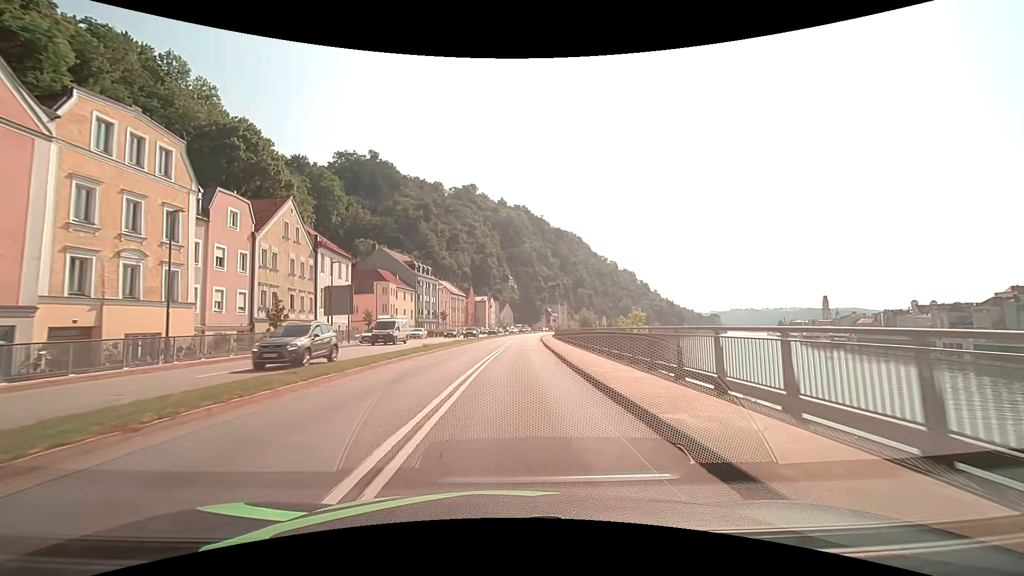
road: primary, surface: asphalt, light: Day
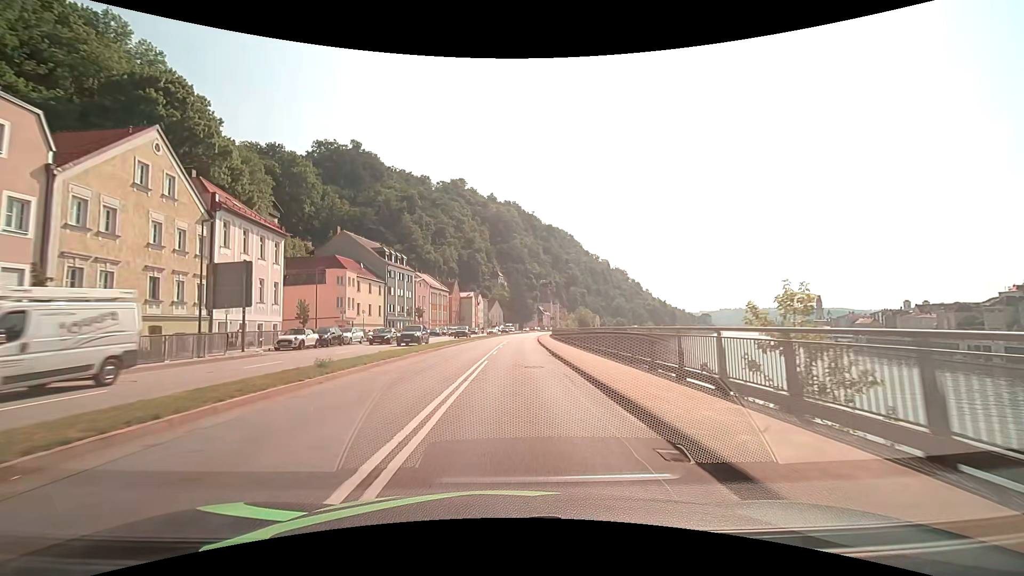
(+0.2, +15.2) m; +1°
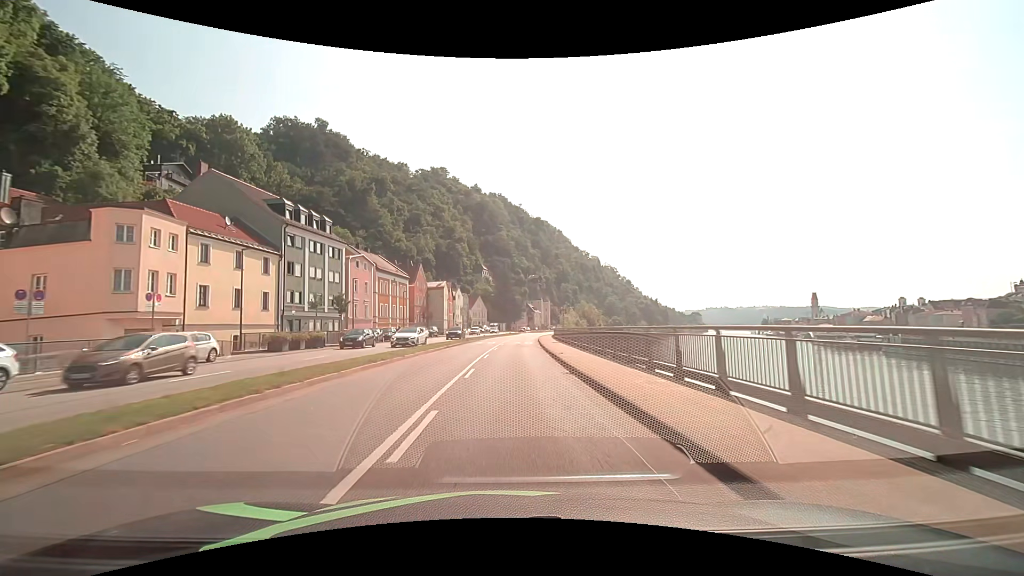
(+0.6, +30.5) m; +2°
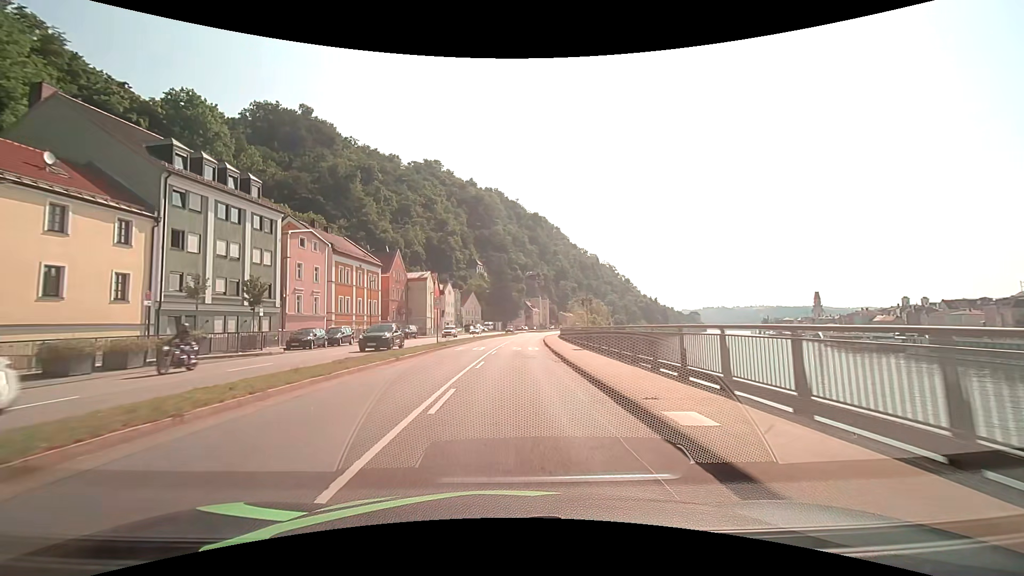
(+0.1, +15.2) m; 0°
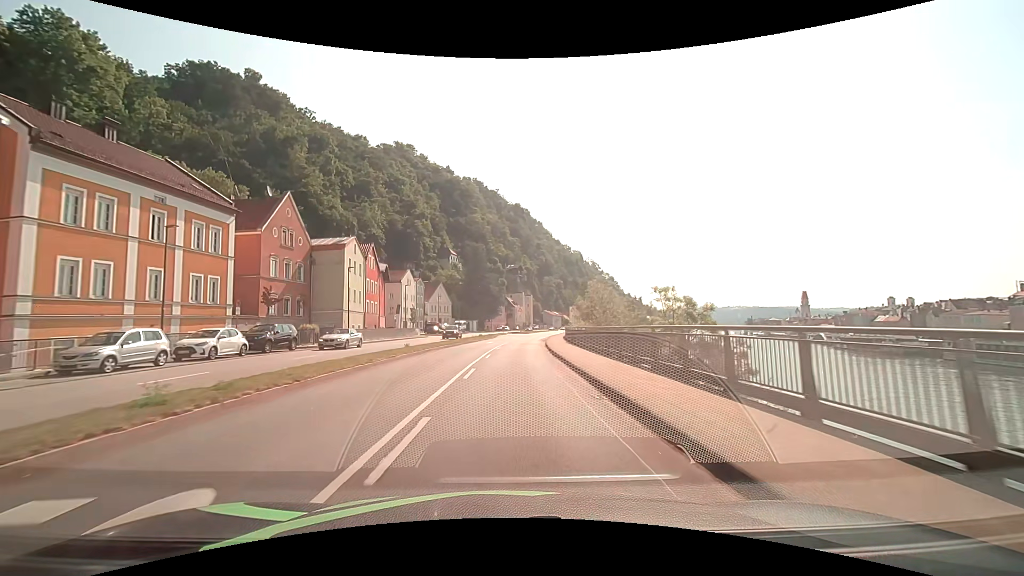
(+0.5, +30.5) m; +2°
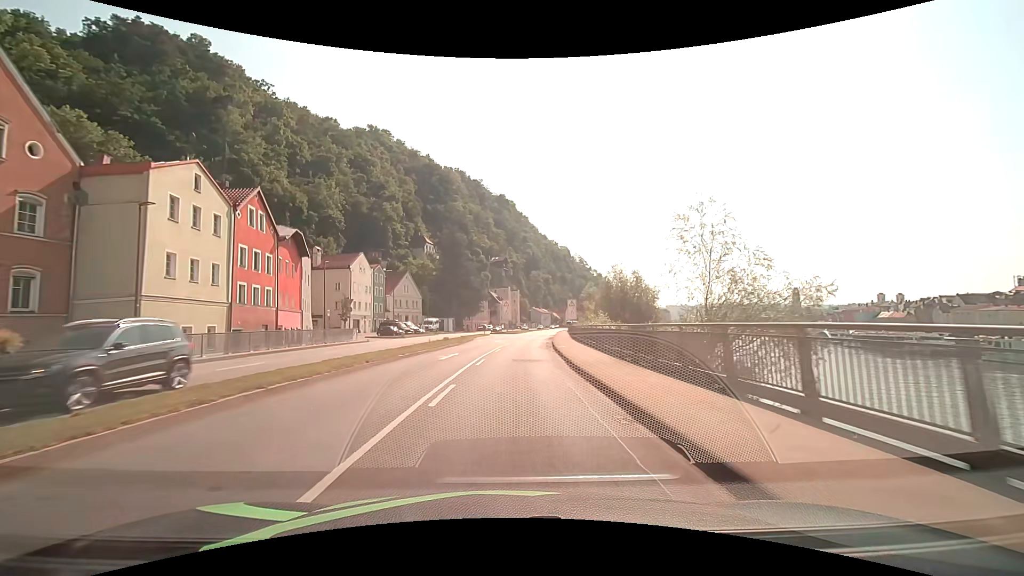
(+0.4, +22.9) m; +2°
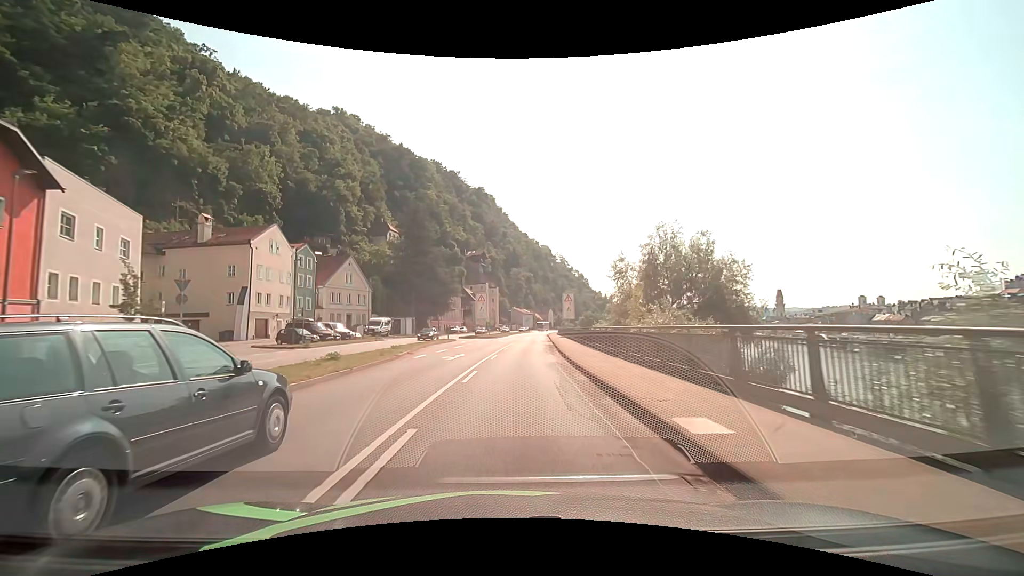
(+0.4, +22.9) m; +2°
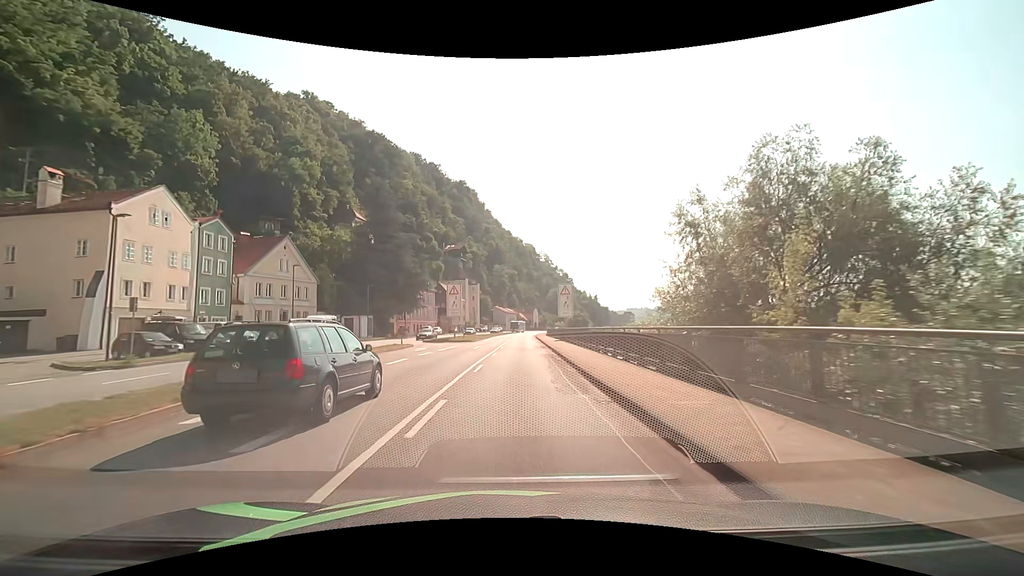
(+0.2, +15.3) m; +2°
(0, +10) (0, +20) (+1, +30) (+1, +40) (+1, +50) (+2, +60) (+2, +70) (+3, +80) (+3, +90) (+4, +100) m
